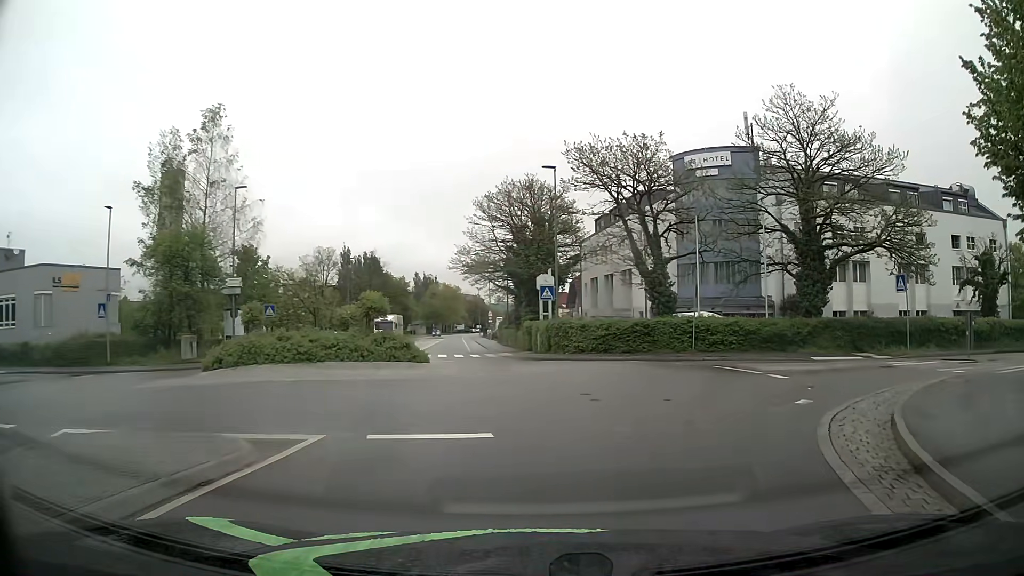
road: tertiary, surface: asphalt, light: Day
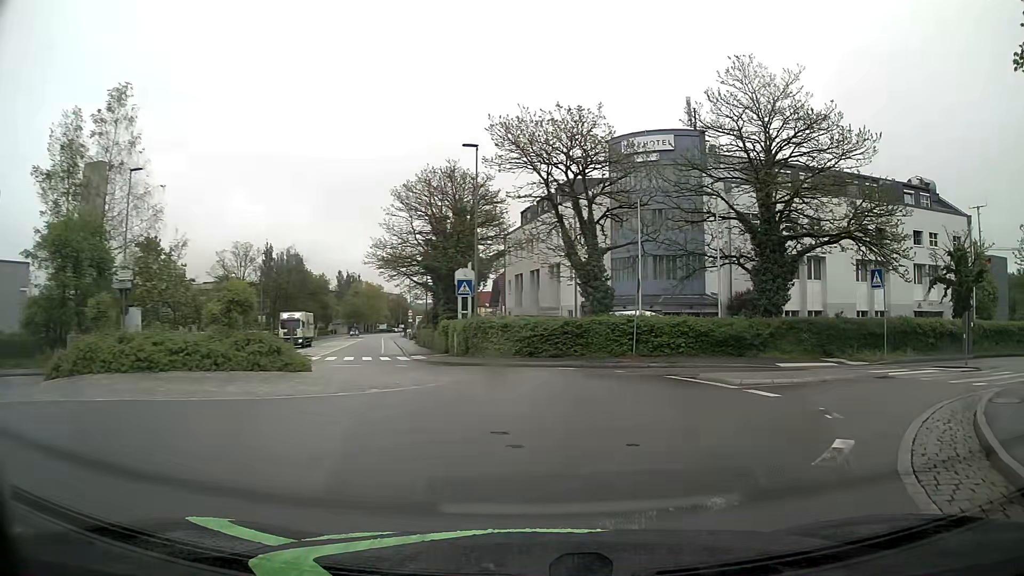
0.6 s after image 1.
(+0.2, +4.4) m; +7°
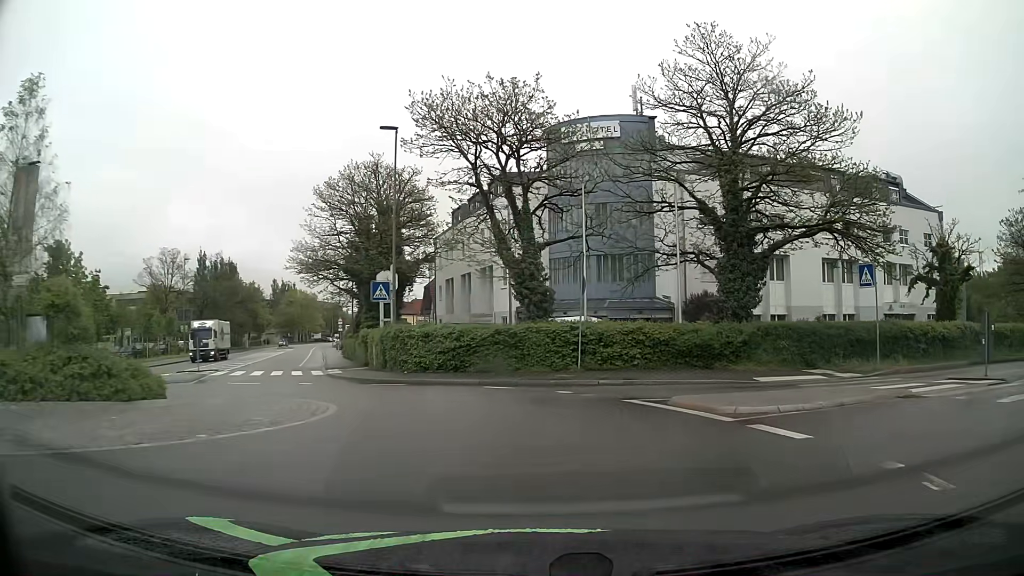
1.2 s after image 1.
(+0.2, +4.3) m; +5°
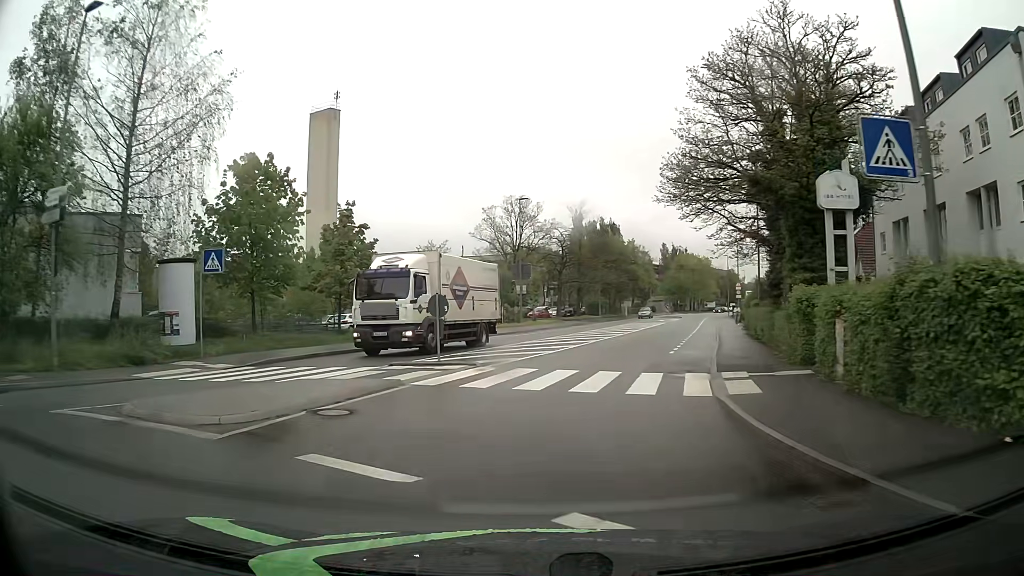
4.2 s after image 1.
(-5.4, +18.4) m; -35°
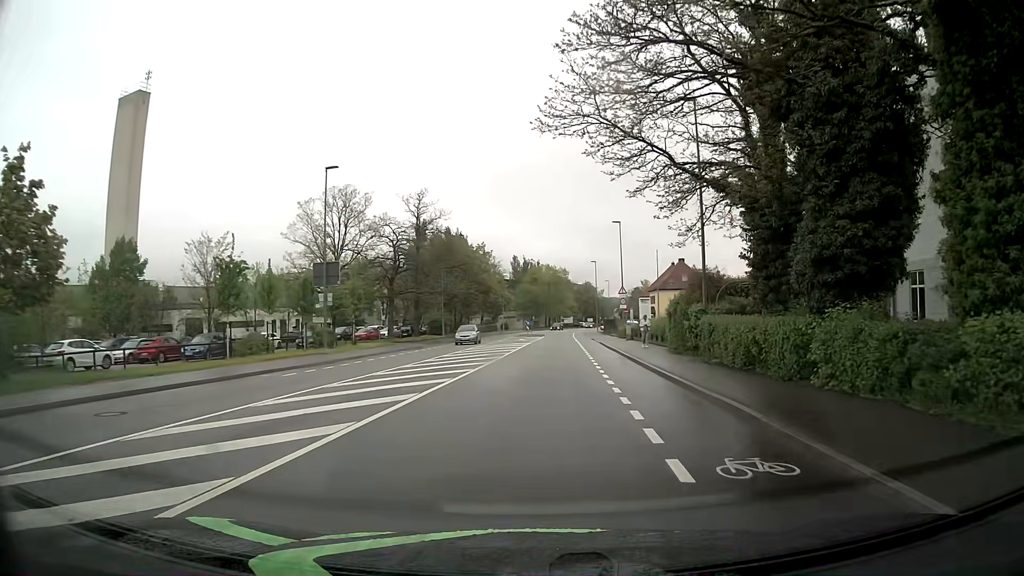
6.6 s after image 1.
(+2.0, +17.5) m; +14°
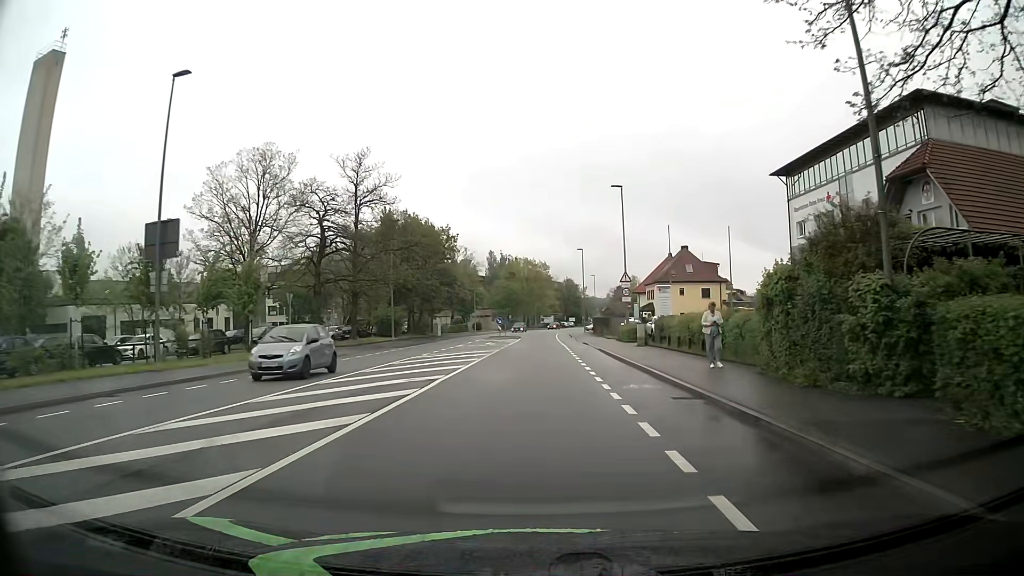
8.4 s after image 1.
(+0.3, +15.8) m; +1°
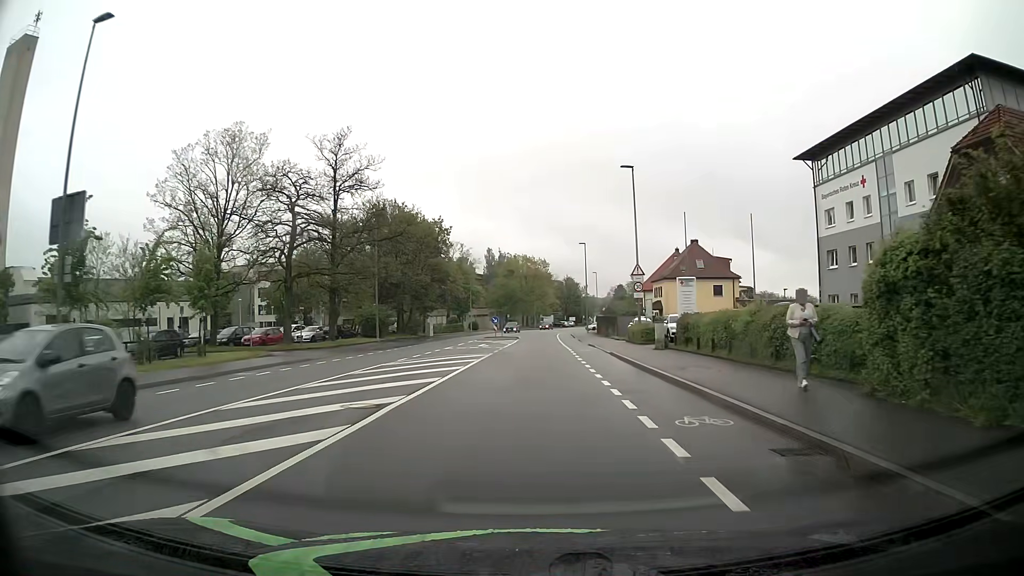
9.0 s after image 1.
(0.0, +5.5) m; 0°
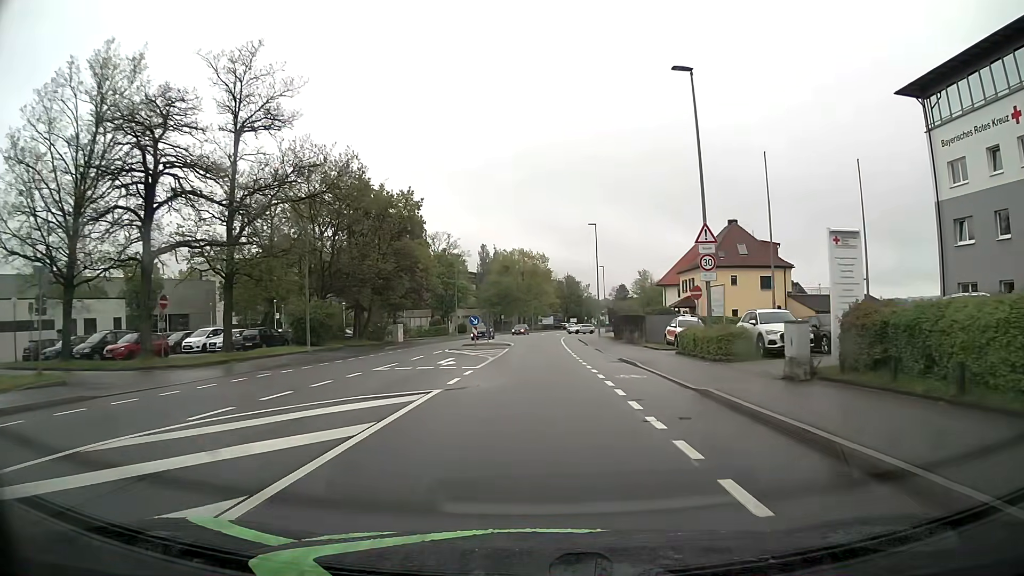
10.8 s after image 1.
(0.0, +16.1) m; 0°
(0, +10) (0, +20) (0, +30) (0, +40) (+1, +50) (+1, +60) (+1, +70) (+2, +80) (+3, +90) (+5, +100) m
